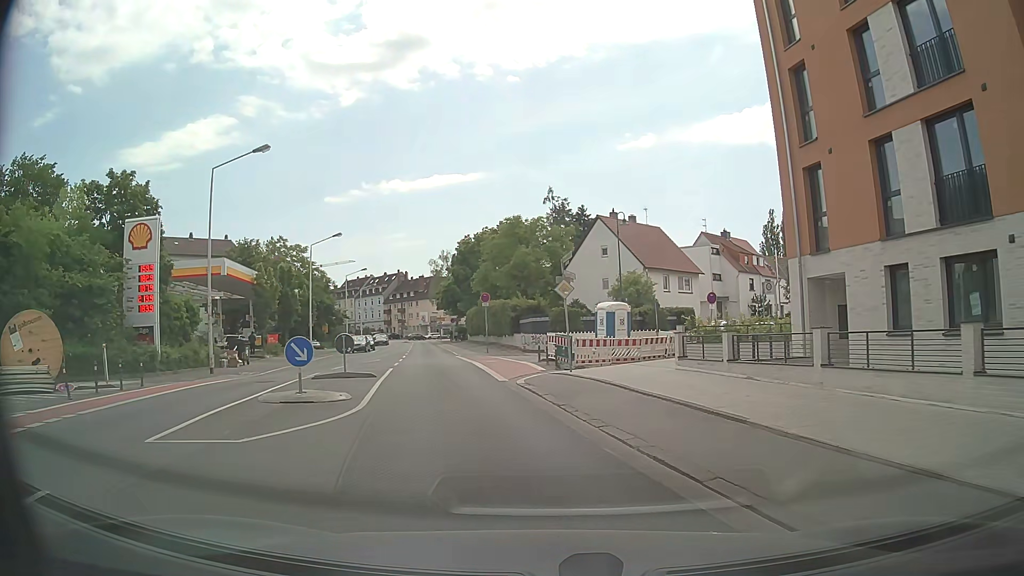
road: secondary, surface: asphalt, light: Day
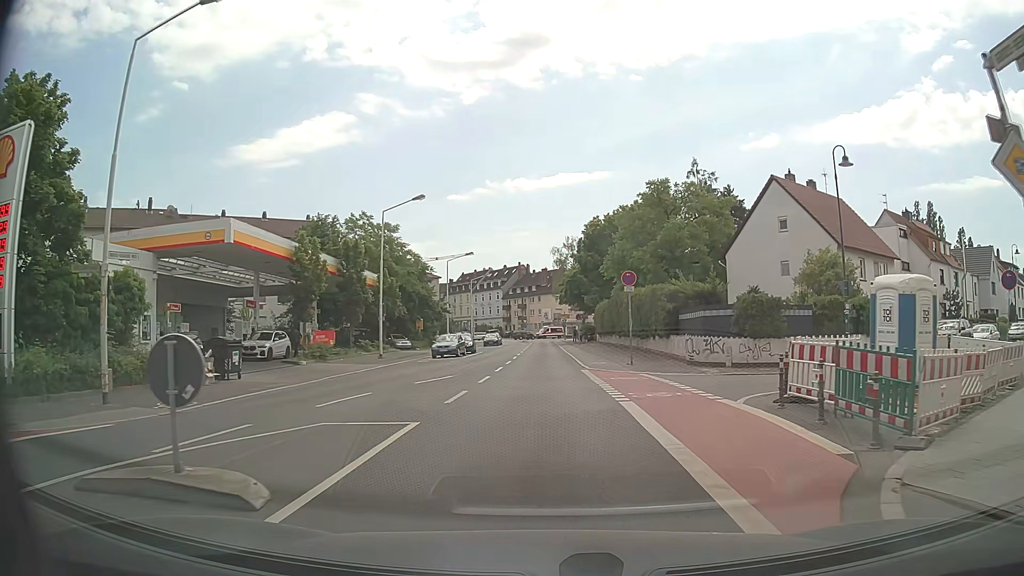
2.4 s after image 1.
(-1.5, +15.5) m; -10°
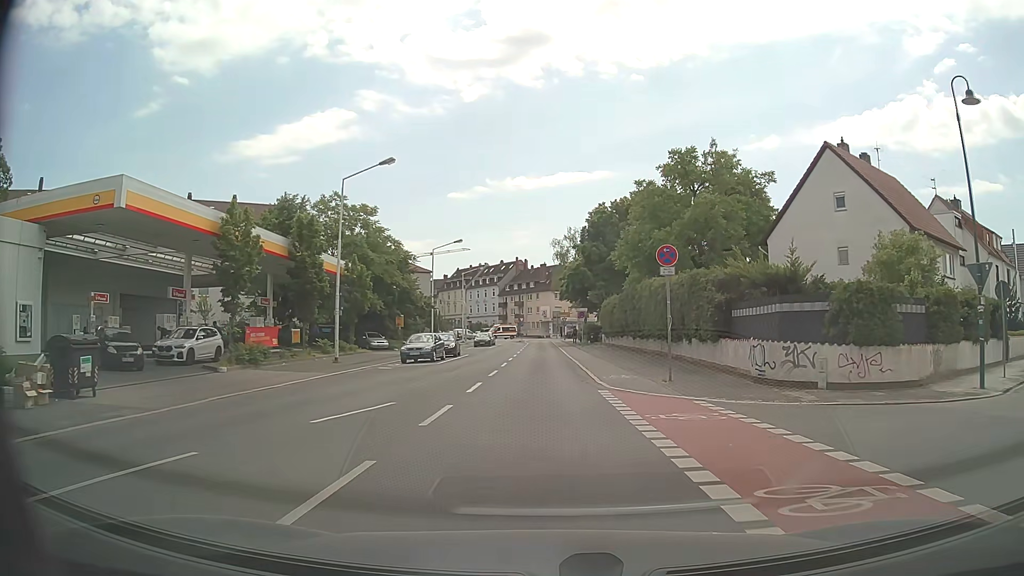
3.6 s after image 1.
(0.0, +8.7) m; 0°
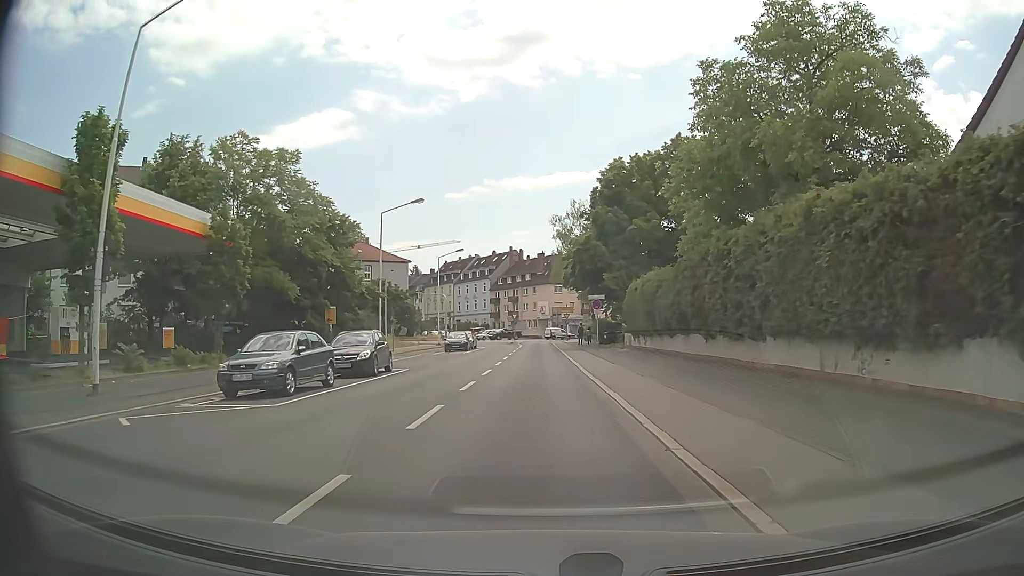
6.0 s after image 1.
(+0.2, +19.0) m; +1°
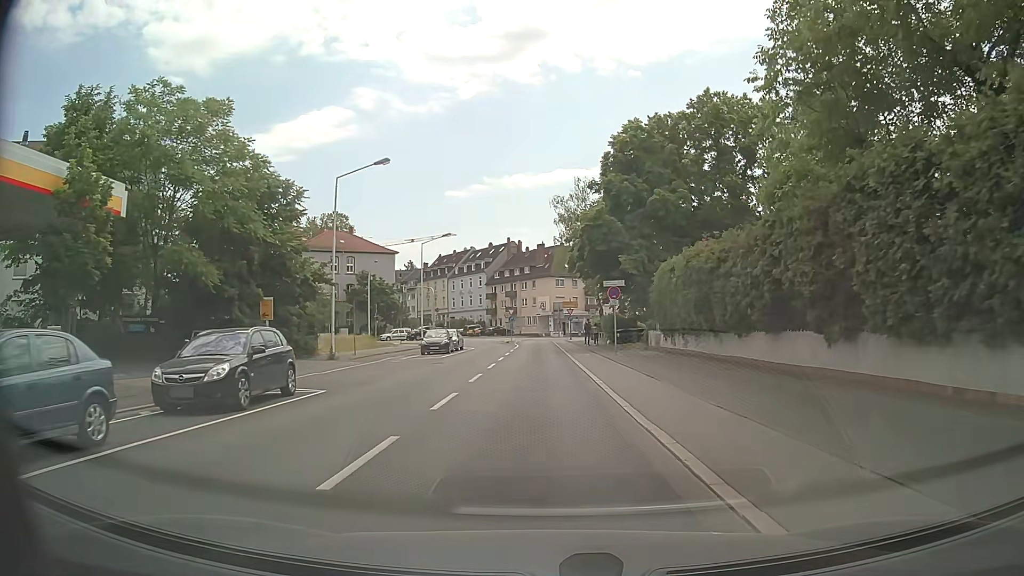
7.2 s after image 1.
(-0.1, +9.8) m; -1°
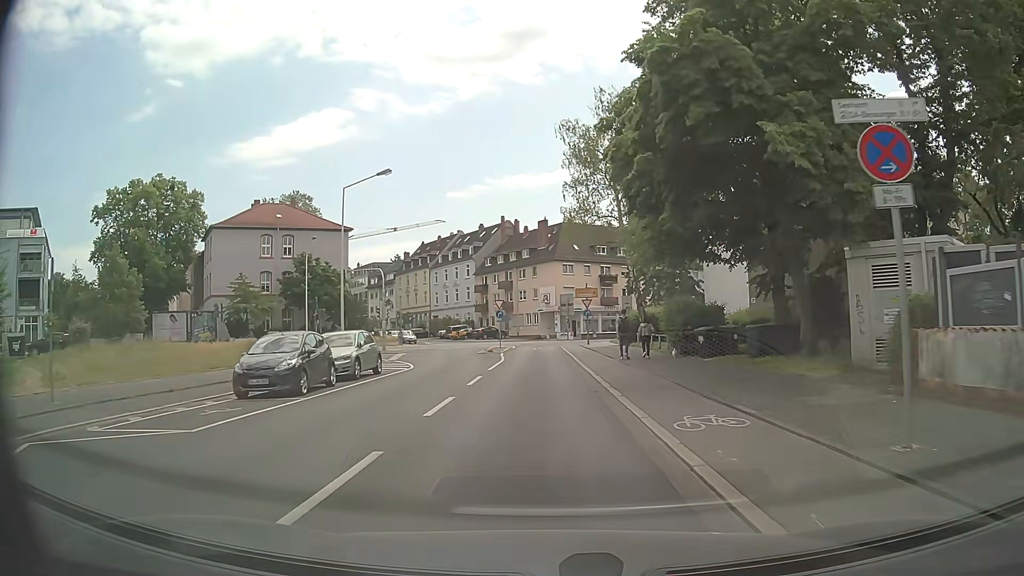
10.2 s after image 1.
(-0.1, +25.1) m; 0°
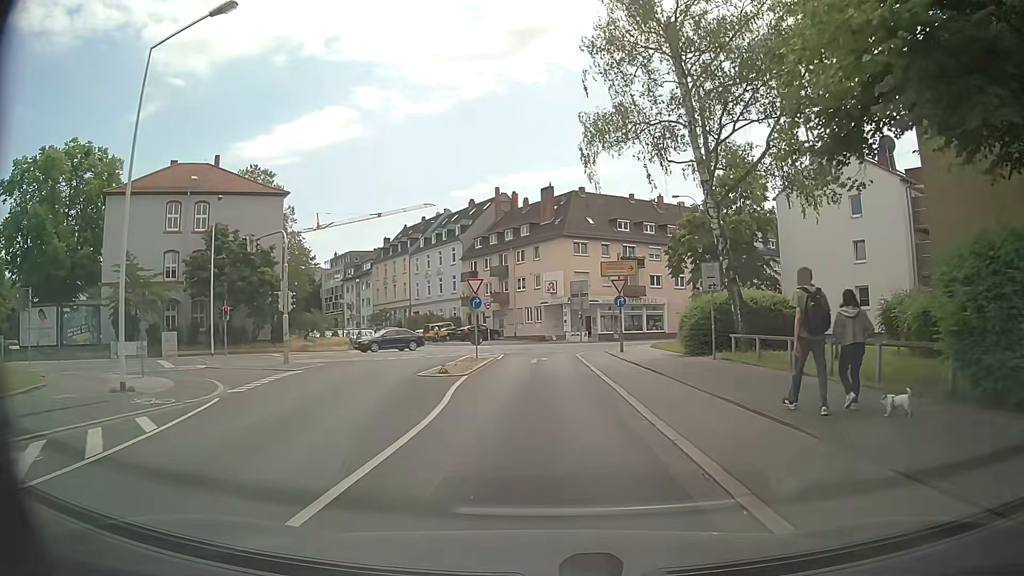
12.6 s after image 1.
(-0.2, +20.2) m; -1°
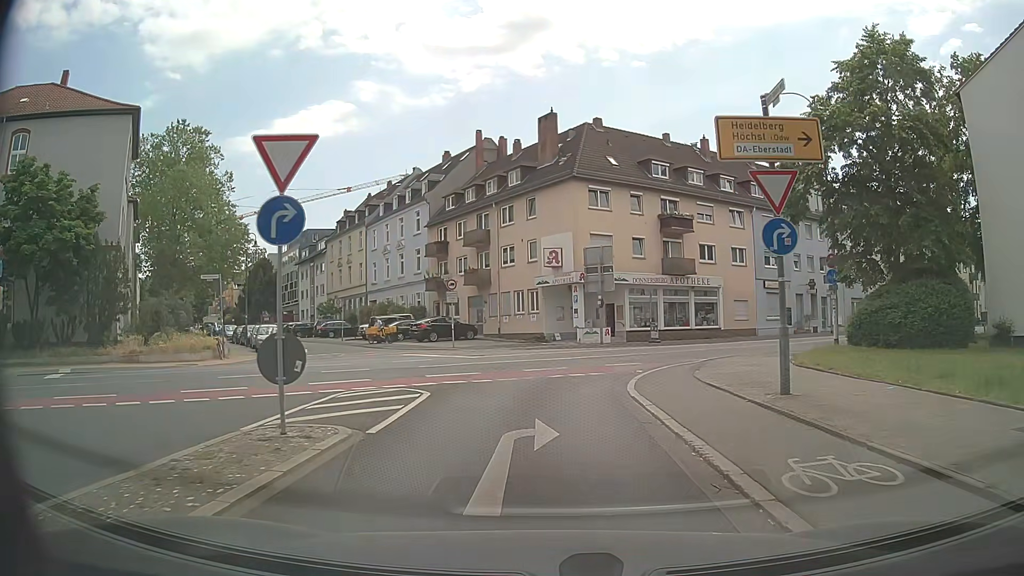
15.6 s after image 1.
(+0.3, +22.3) m; +1°
(0, +10) (+1, +20) (+7, +28) (+15, +34) (+24, +39) (+32, +45) (+40, +51) (+47, +58) (+55, +65) (+63, +70) m
